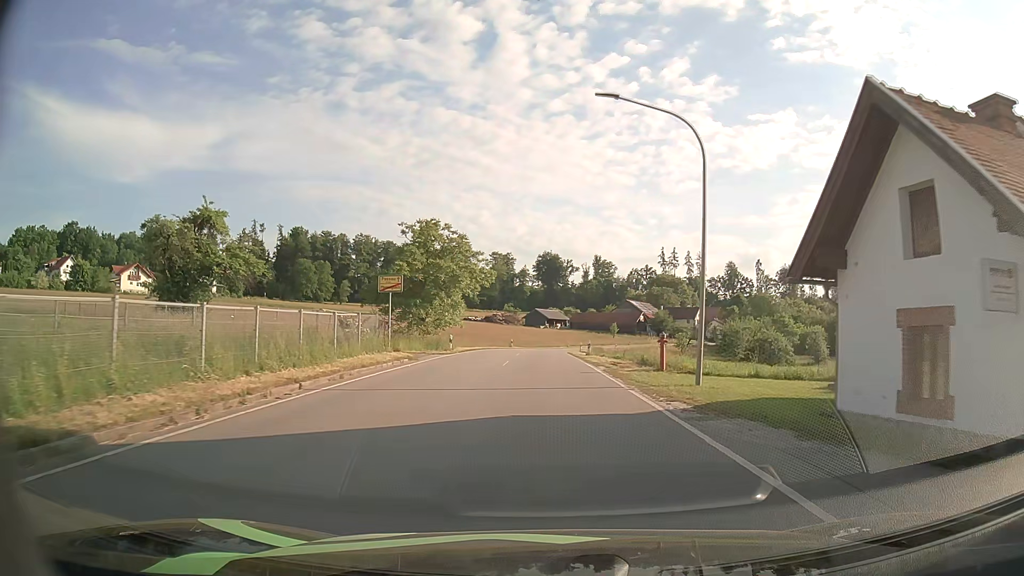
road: tertiary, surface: asphalt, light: Day
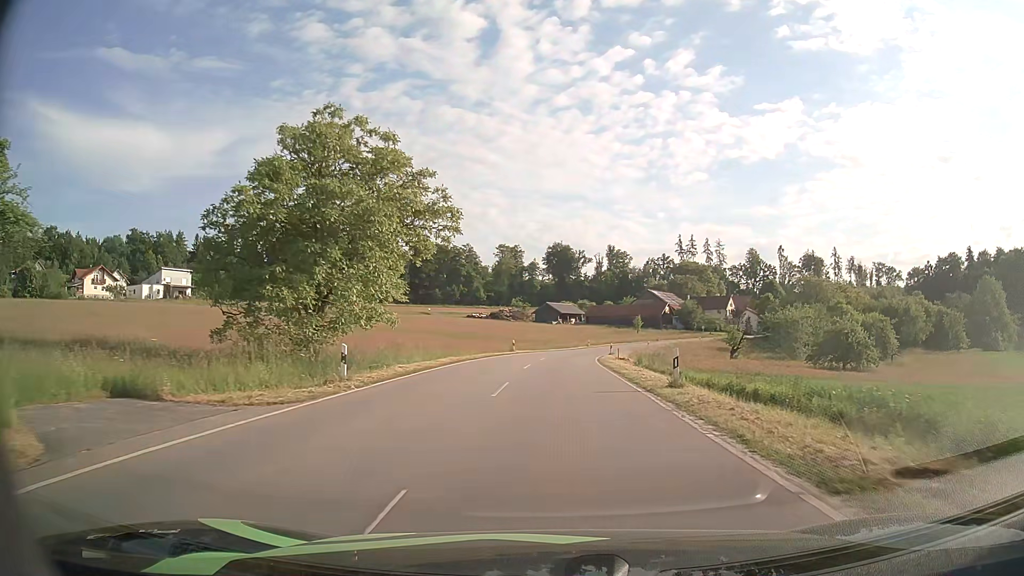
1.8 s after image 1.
(-0.4, +22.6) m; -1°
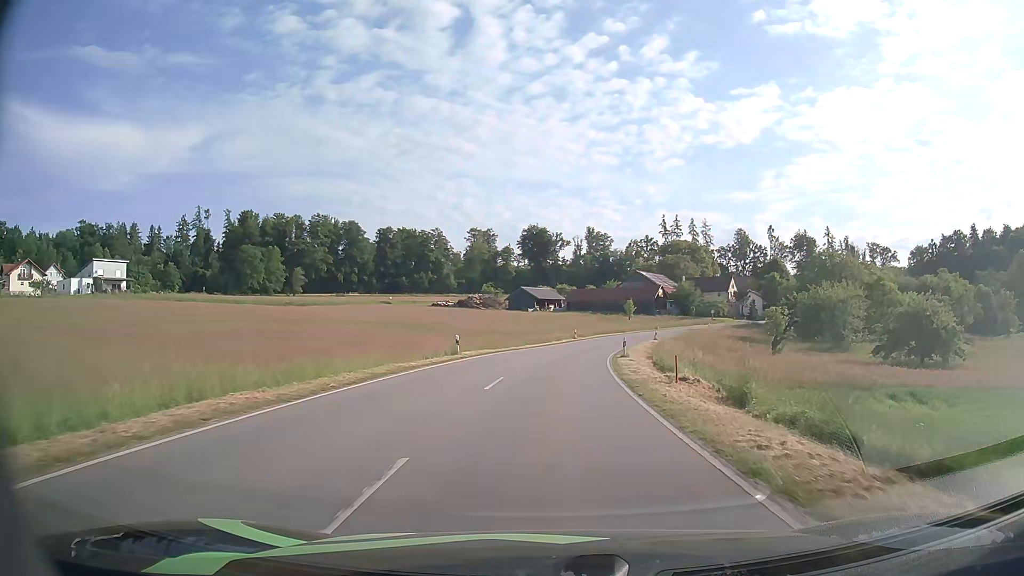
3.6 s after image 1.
(+0.4, +22.8) m; +2°
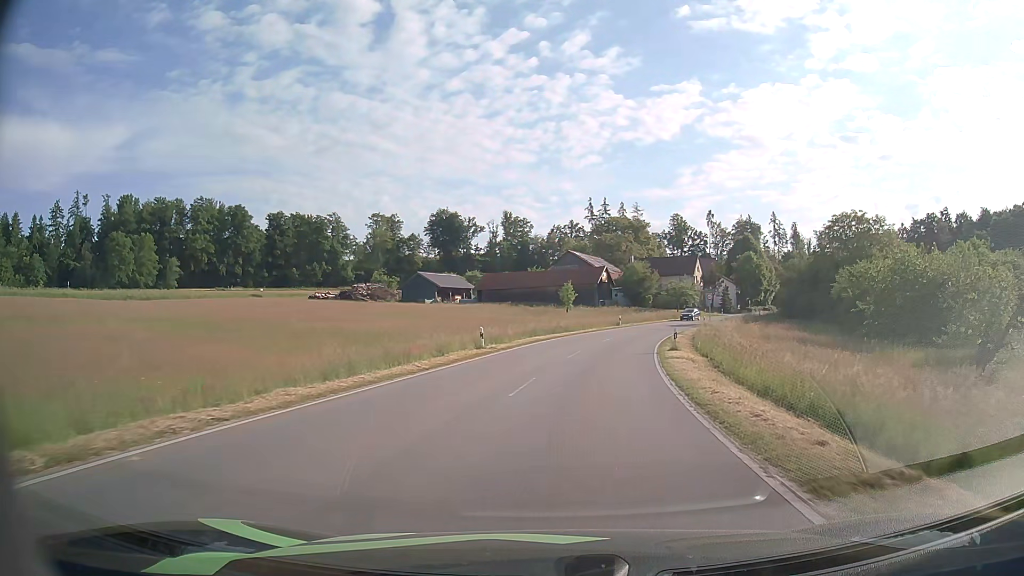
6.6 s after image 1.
(+1.6, +38.4) m; +7°
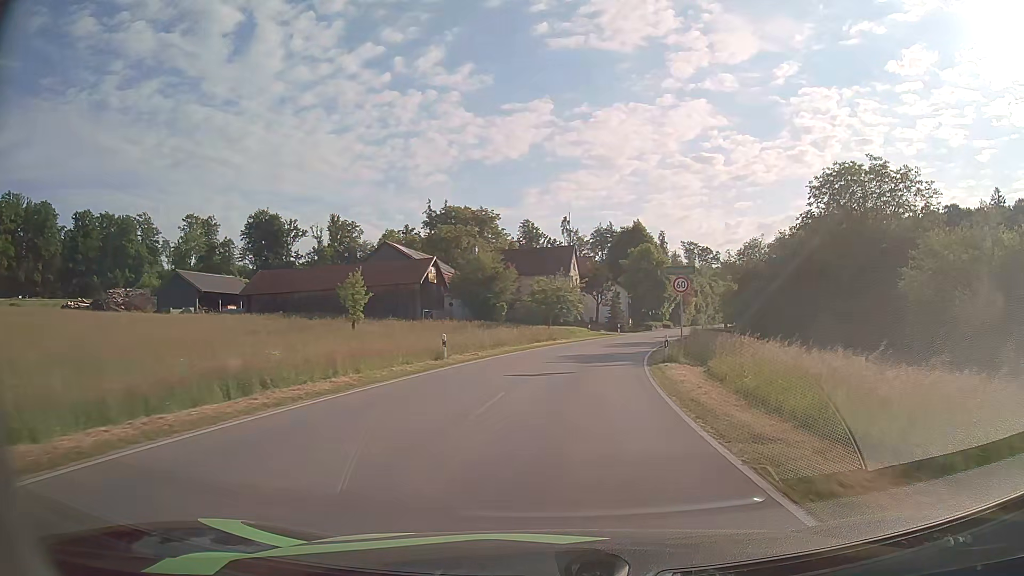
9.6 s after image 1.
(+4.3, +38.3) m; +13°
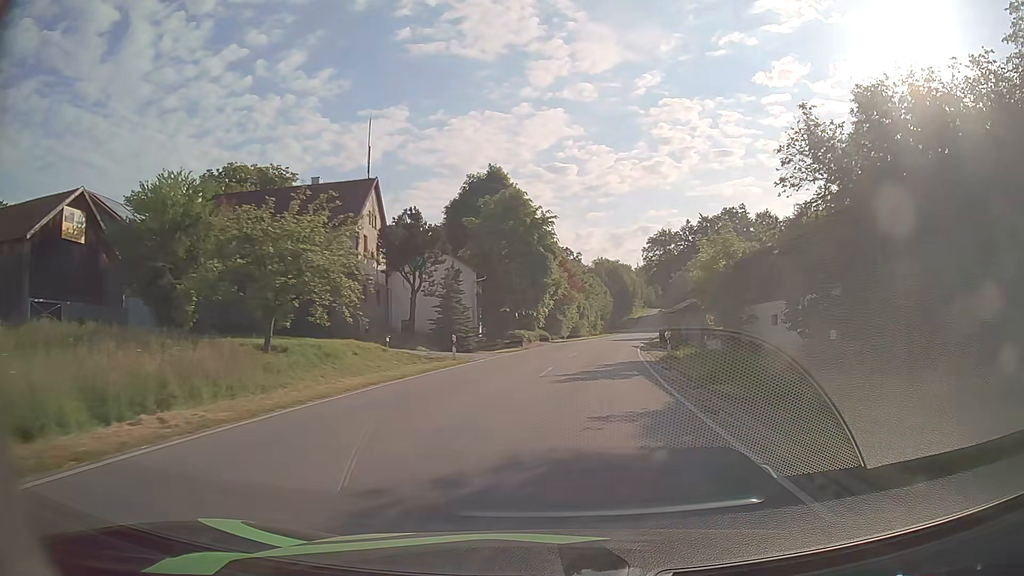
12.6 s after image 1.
(+4.2, +39.3) m; +13°
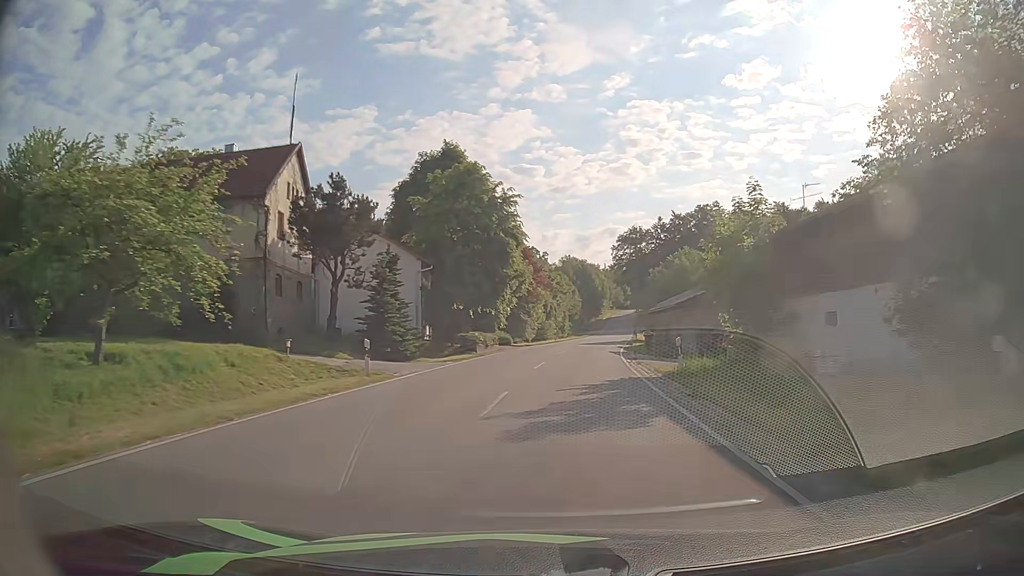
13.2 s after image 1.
(+0.2, +8.2) m; +3°
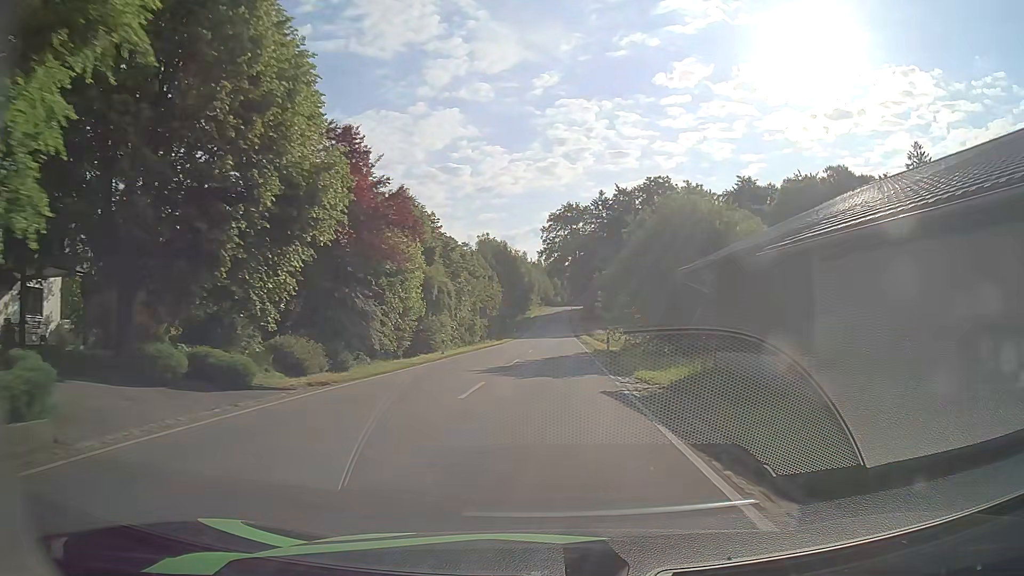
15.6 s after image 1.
(+2.1, +33.9) m; +7°
(0, +10) (0, +20) (0, +30) (+1, +40) (+1, +50) (+1, +60) (+2, +70) (+2, +80) (+2, +90) (+2, +100) m
